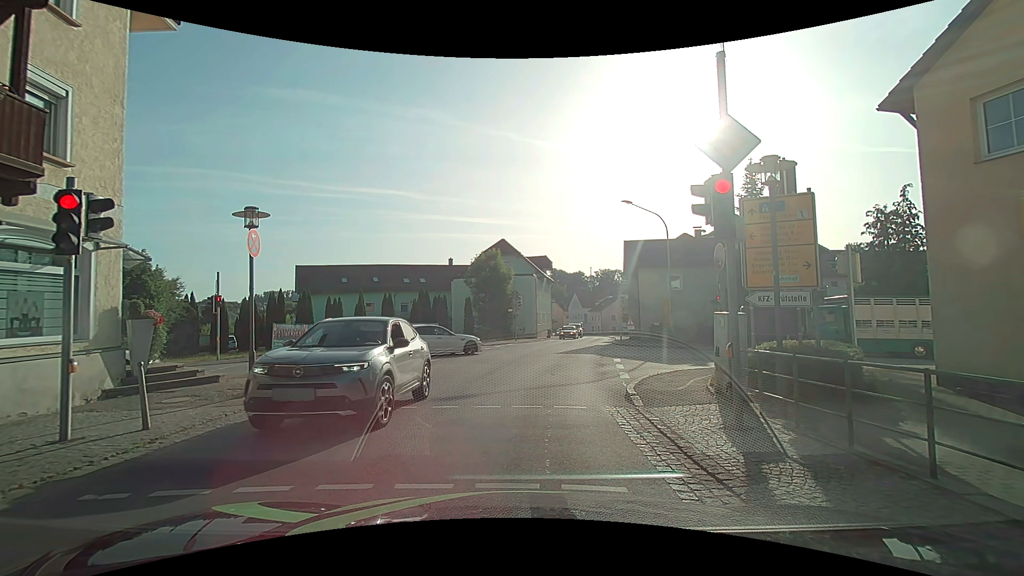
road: secondary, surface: asphalt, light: Day
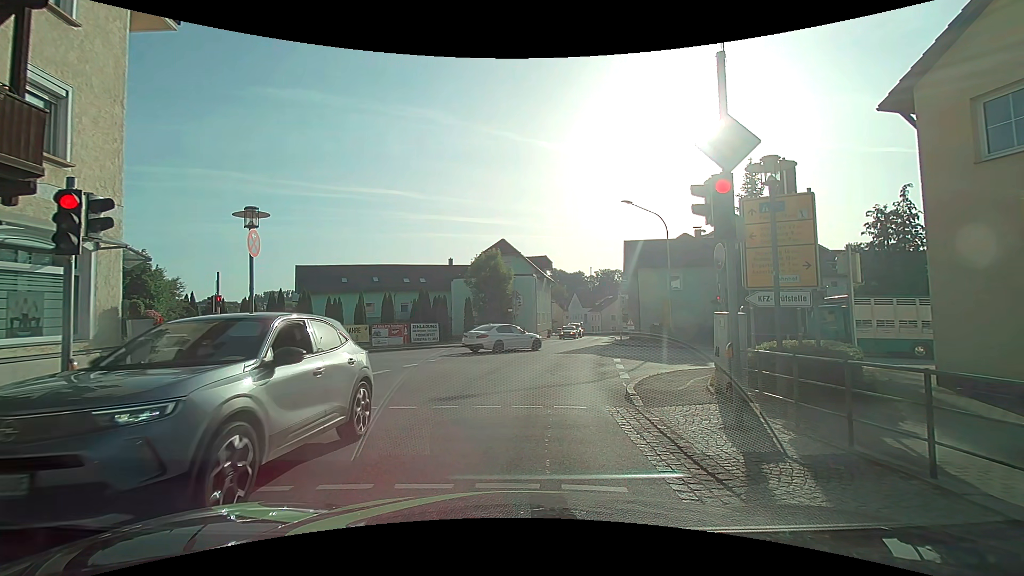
(0.0, 0.0) m; 0°
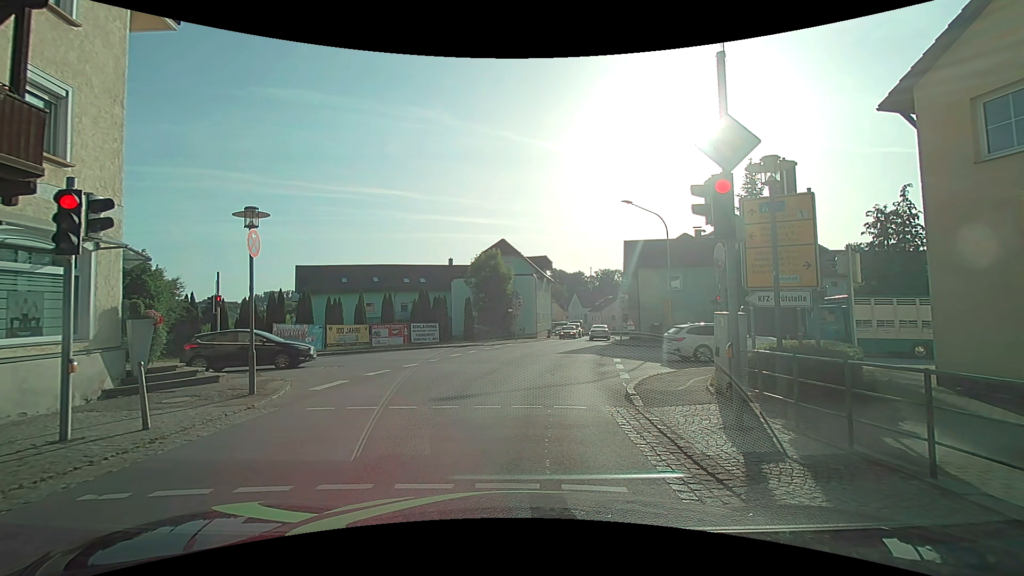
(0.0, 0.0) m; 0°
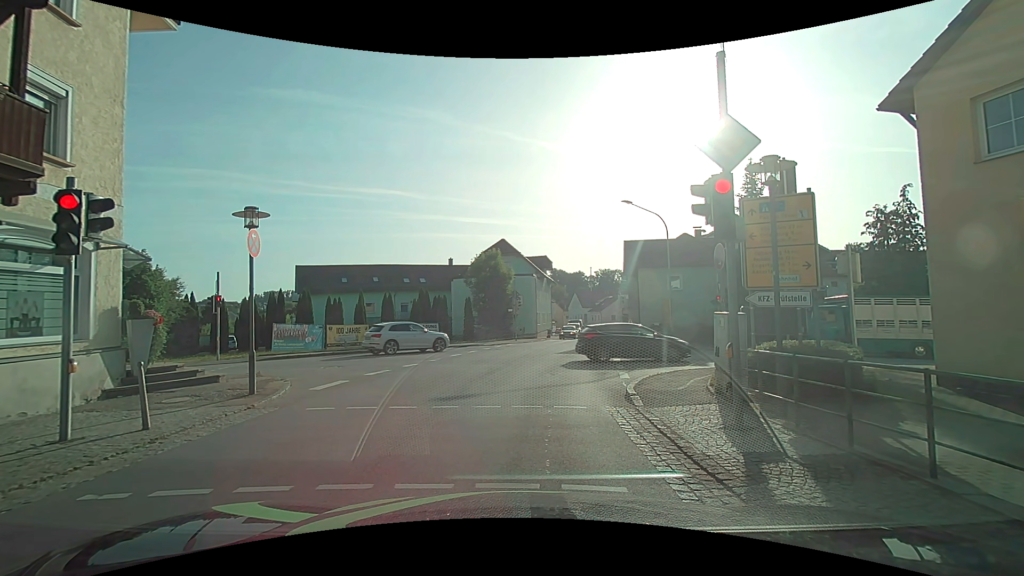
(0.0, 0.0) m; 0°
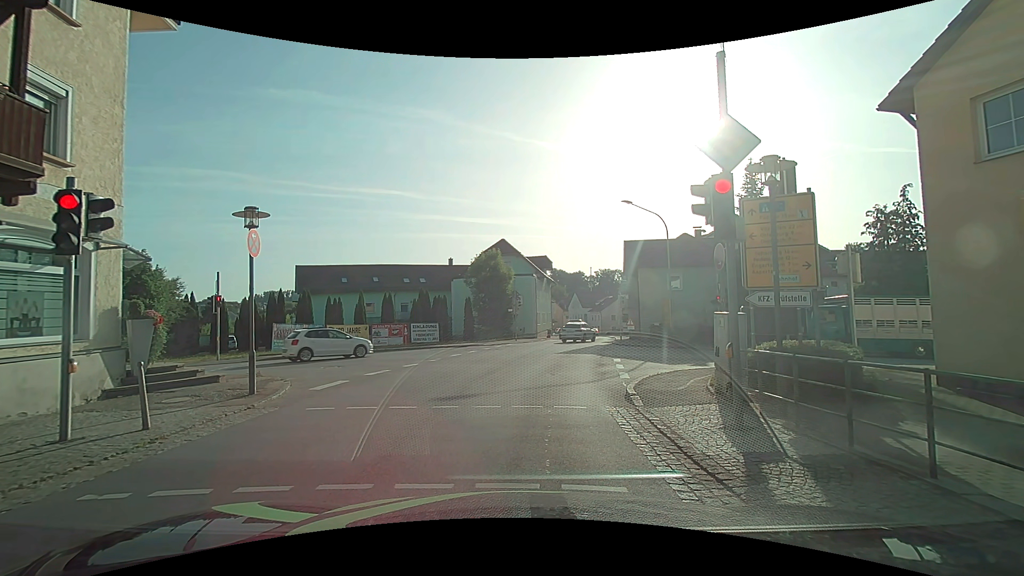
(0.0, 0.0) m; 0°
